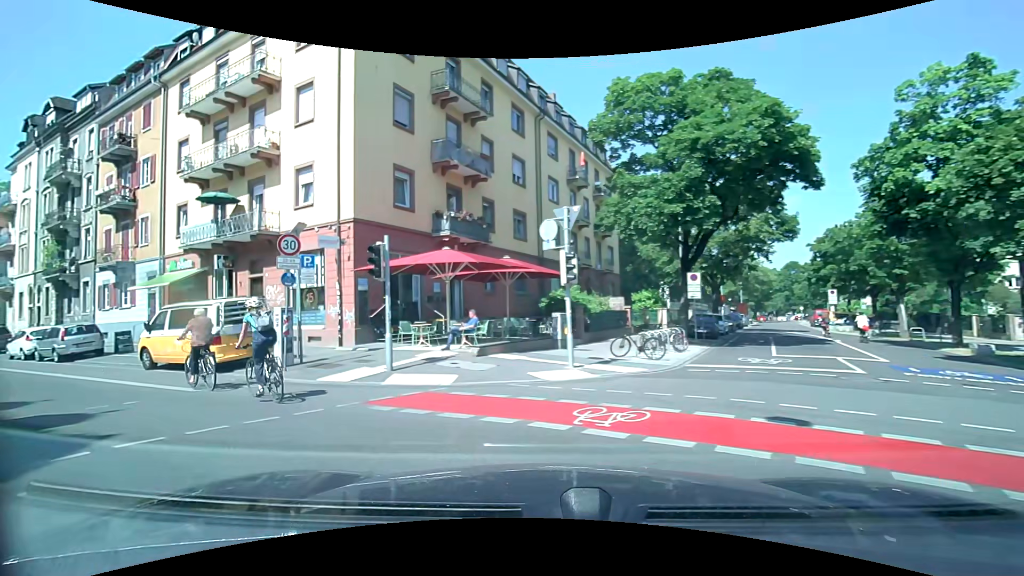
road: residential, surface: asphalt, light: Day
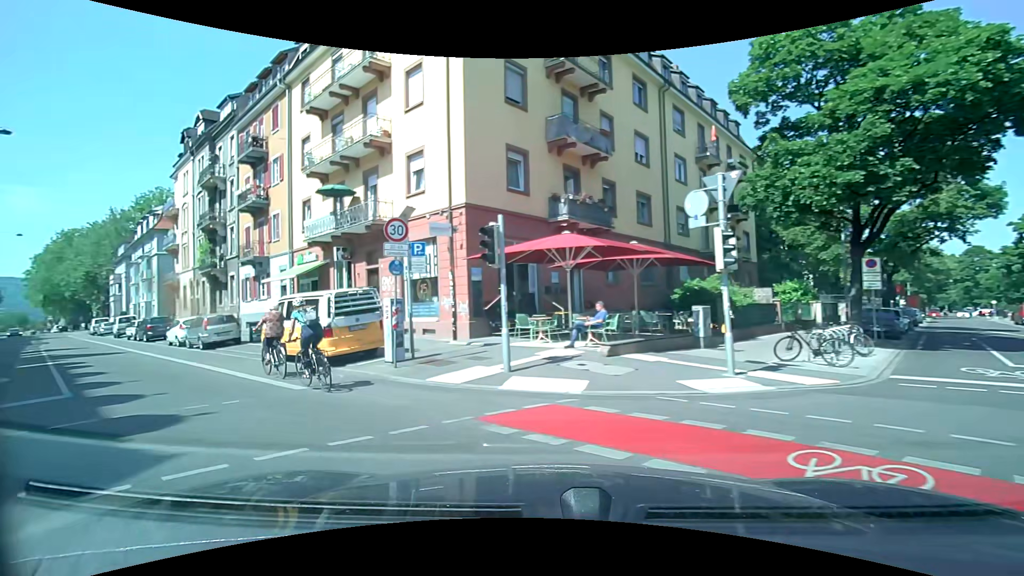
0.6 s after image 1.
(-0.3, +2.0) m; -14°
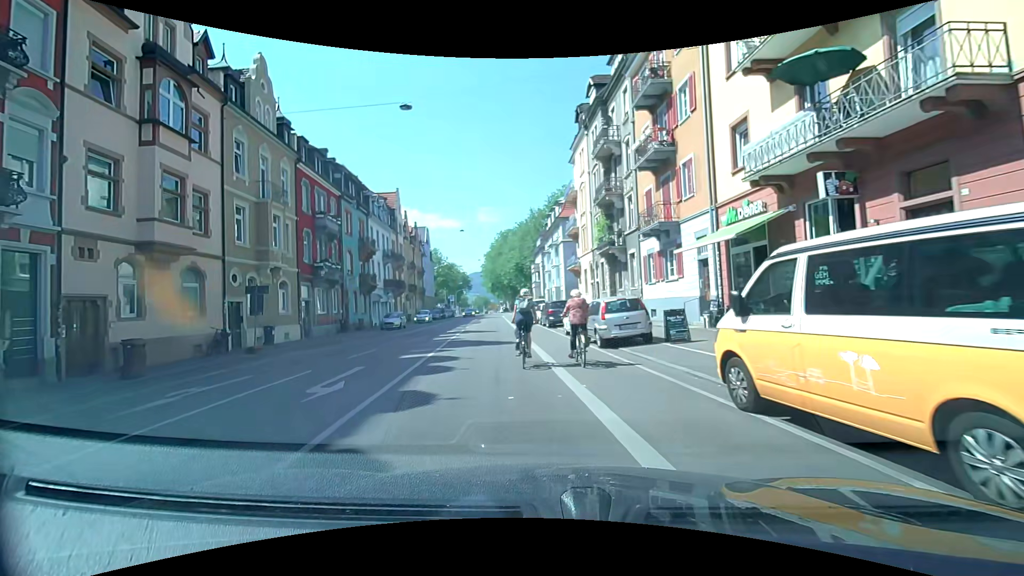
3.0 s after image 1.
(-4.4, +9.6) m; -43°
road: secondary
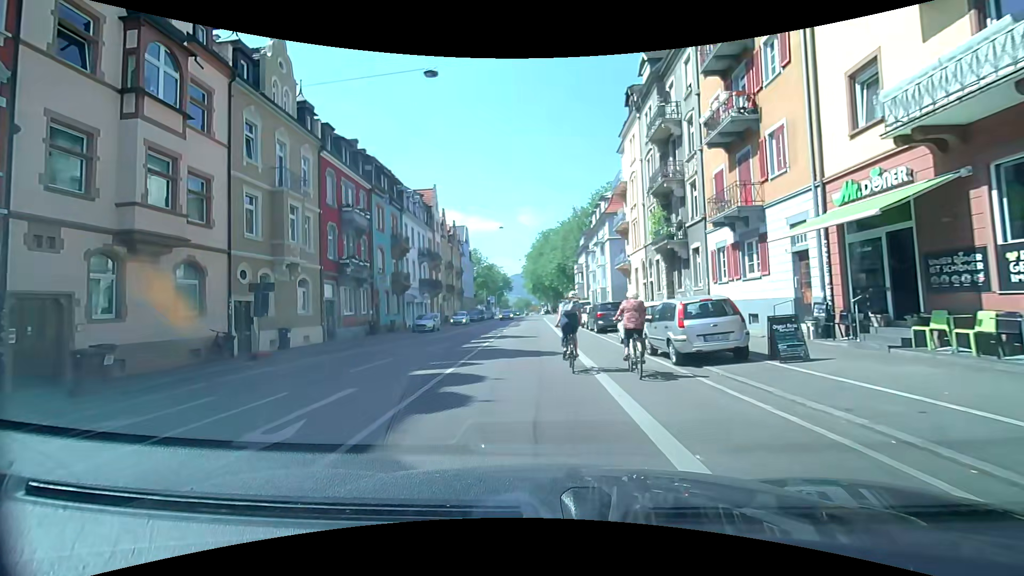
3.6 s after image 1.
(-0.2, +3.7) m; -5°
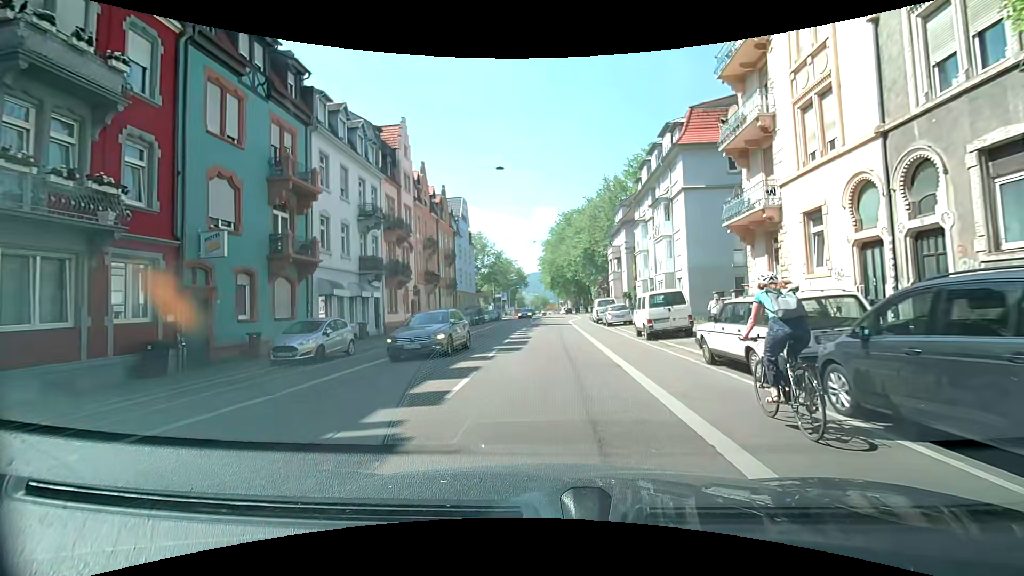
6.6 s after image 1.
(-0.4, +23.2) m; -1°
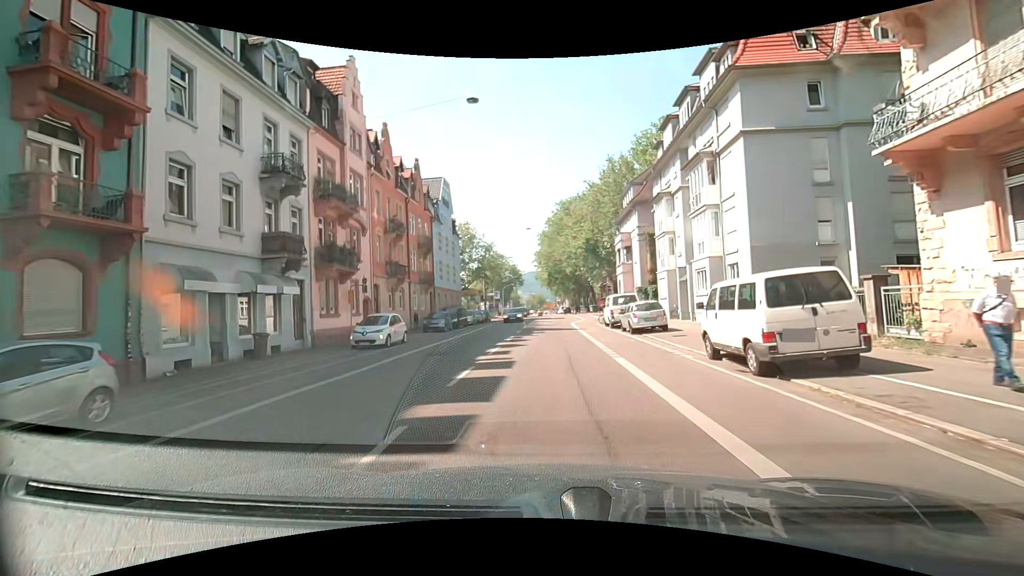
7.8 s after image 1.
(+0.1, +10.7) m; +1°
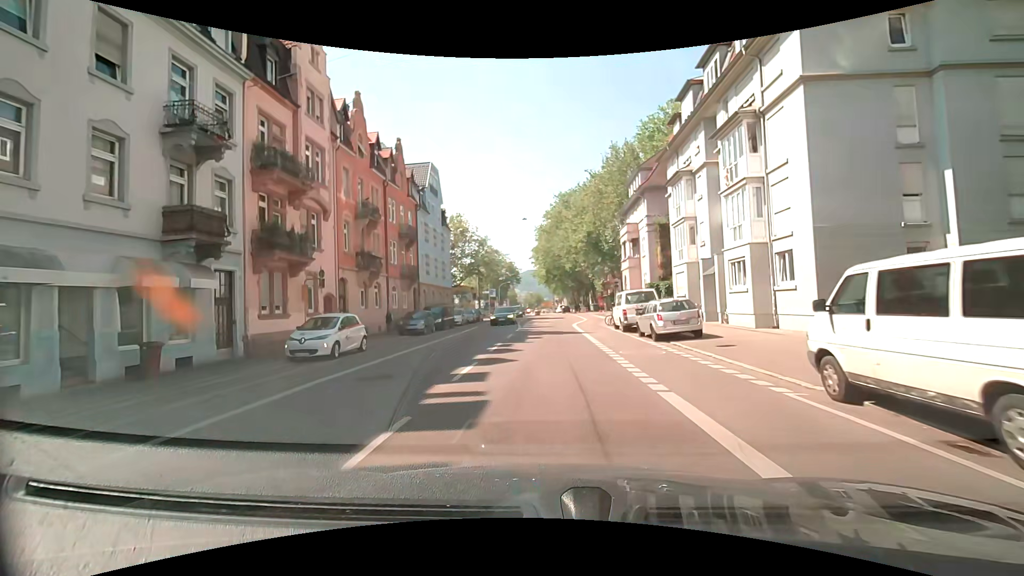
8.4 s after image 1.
(0.0, +5.5) m; 0°
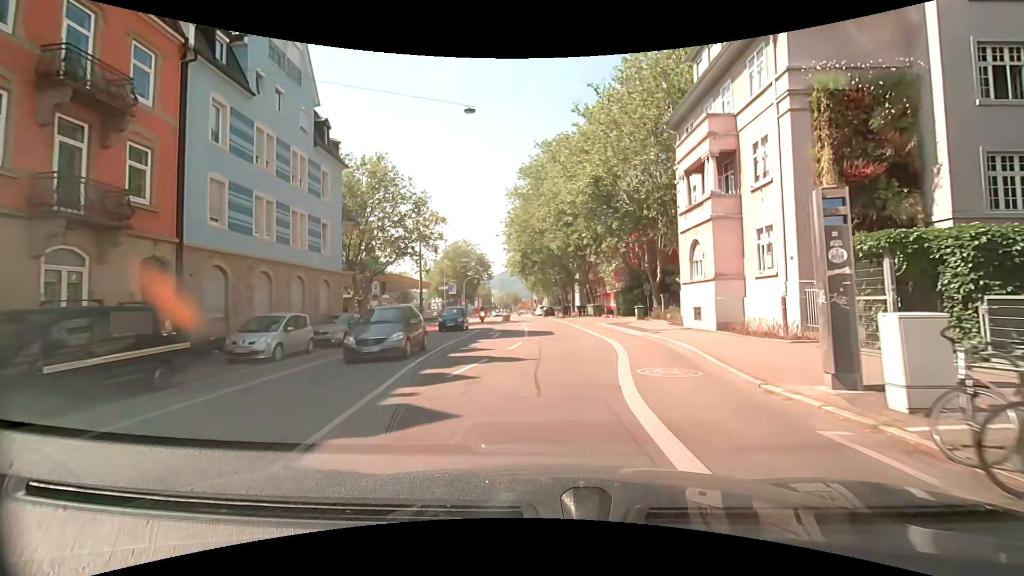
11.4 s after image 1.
(+0.5, +28.8) m; +2°
(0, +10) (+1, +20) (+1, +30) (0, +40) (-1, +50) (-2, +60) (-3, +70) (-4, +80) (-4, +90) (-5, +100) m
